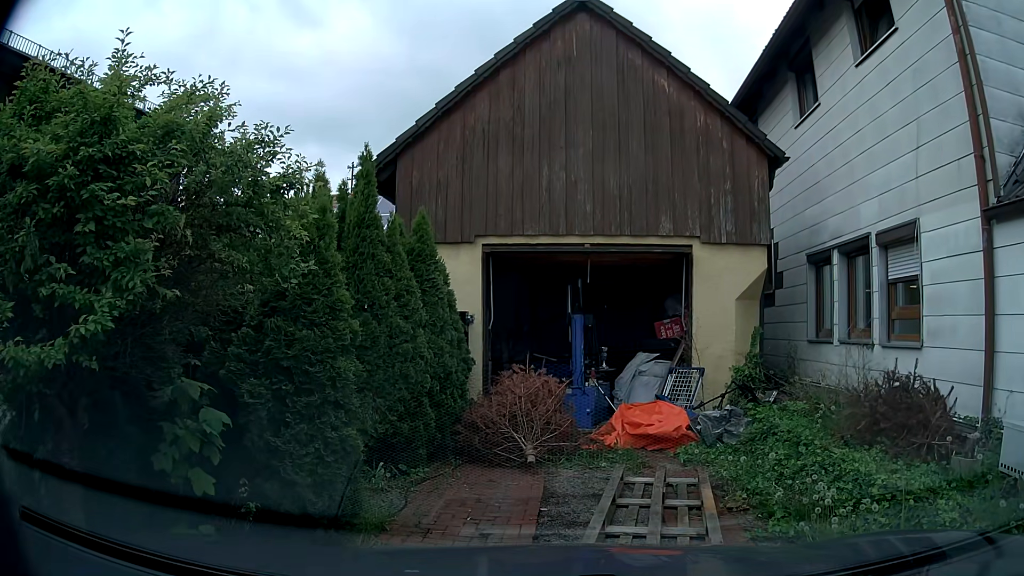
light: Day
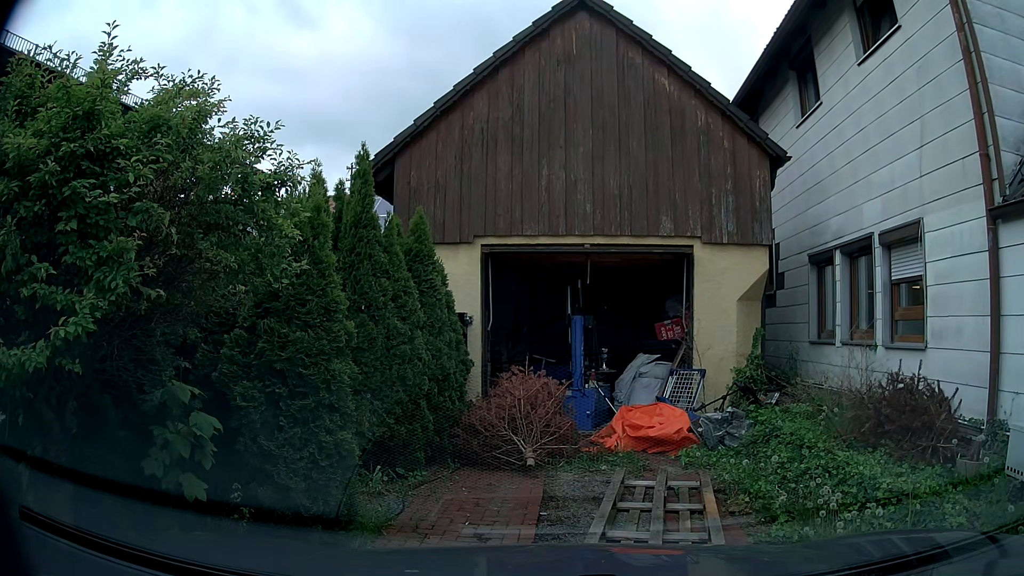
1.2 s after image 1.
(0.0, +0.1) m; 0°
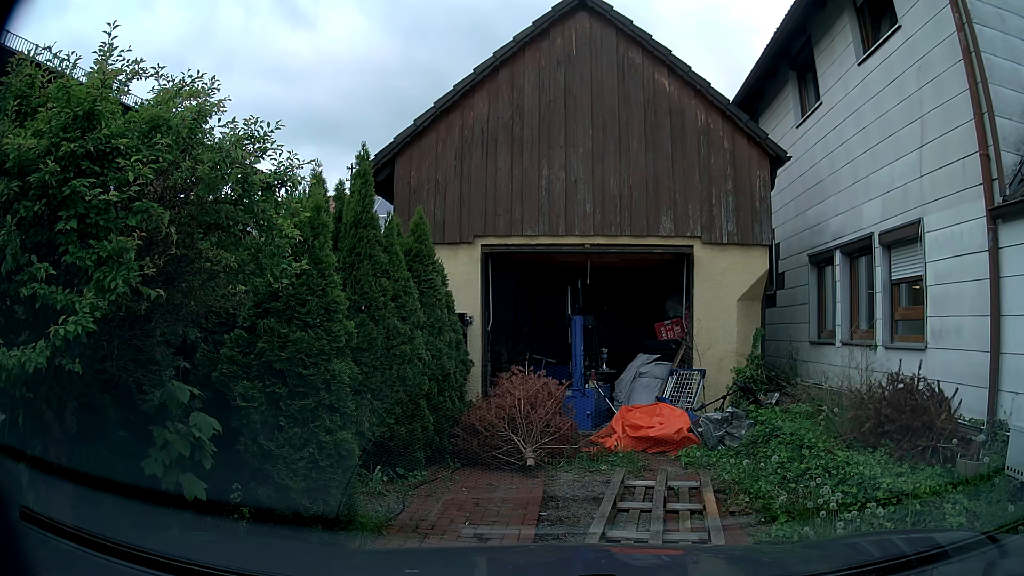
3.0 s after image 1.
(0.0, 0.0) m; 0°
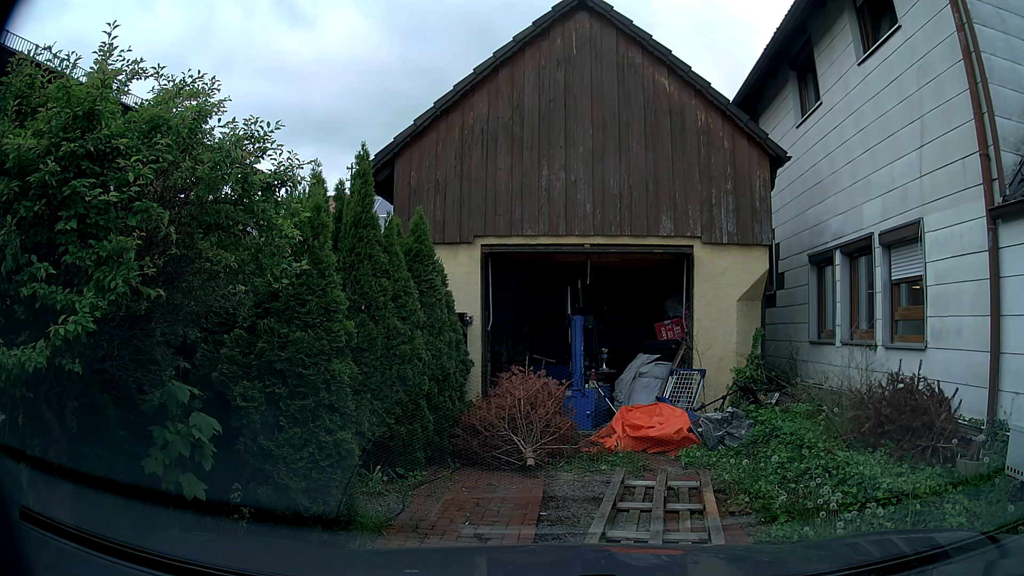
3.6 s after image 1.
(0.0, 0.0) m; 0°
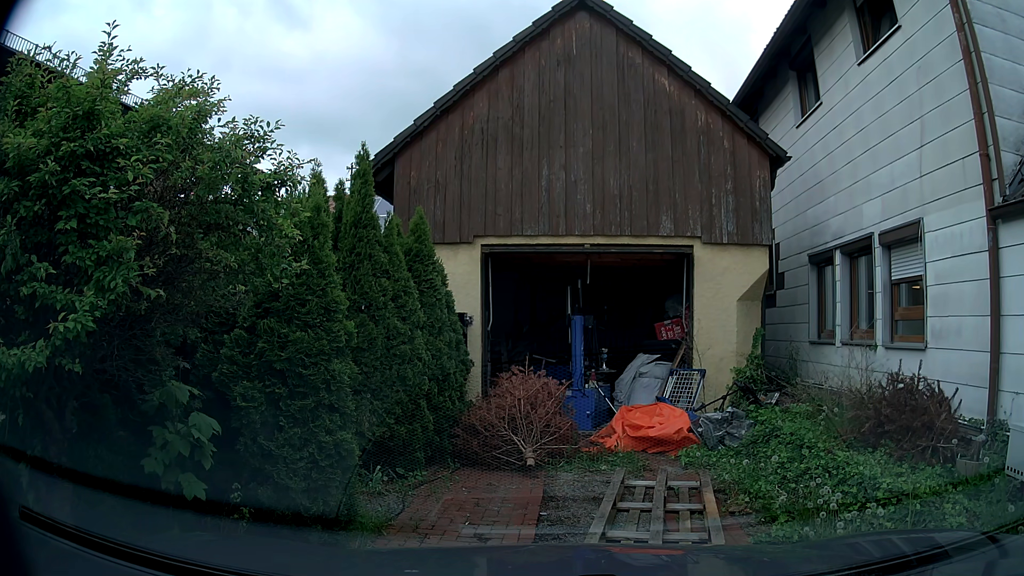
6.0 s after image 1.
(0.0, 0.0) m; 0°
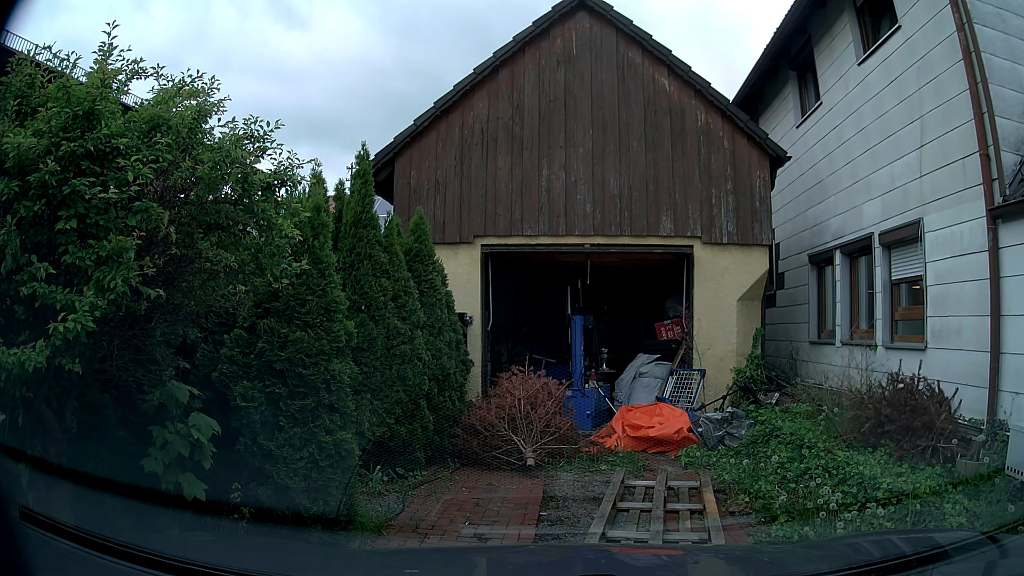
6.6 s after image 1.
(0.0, 0.0) m; 0°
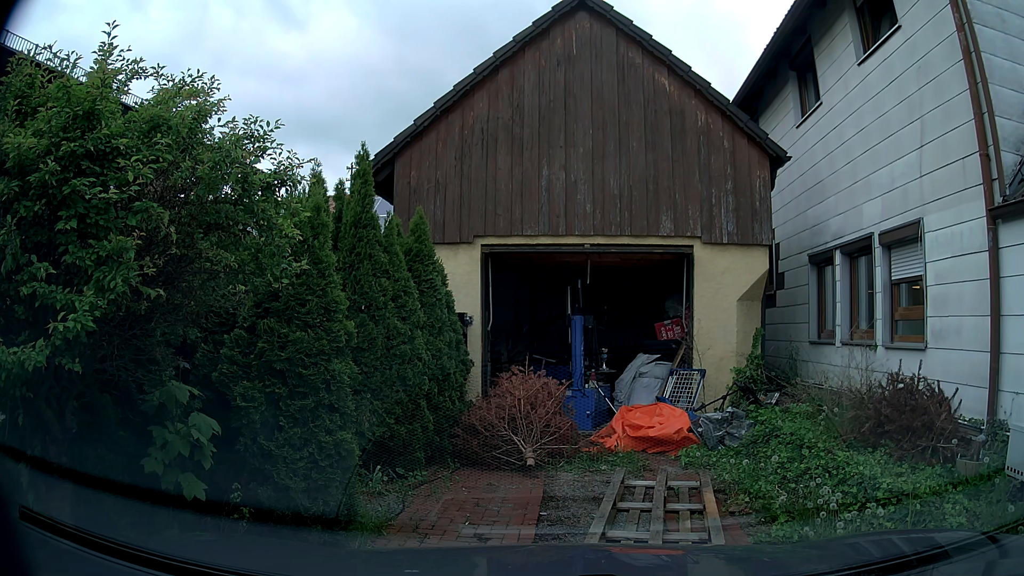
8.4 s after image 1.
(0.0, 0.0) m; 0°
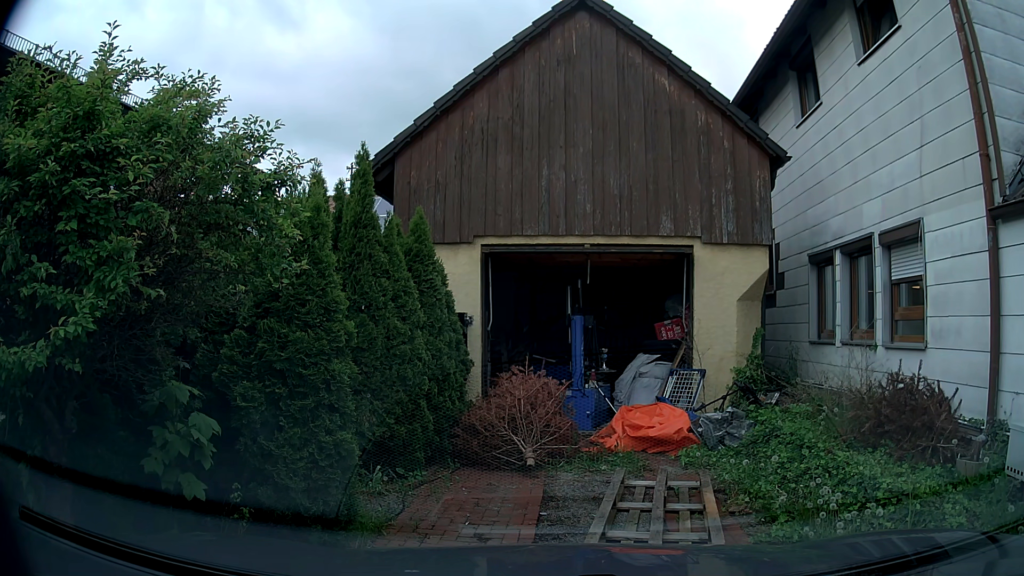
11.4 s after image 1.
(0.0, 0.0) m; 0°
